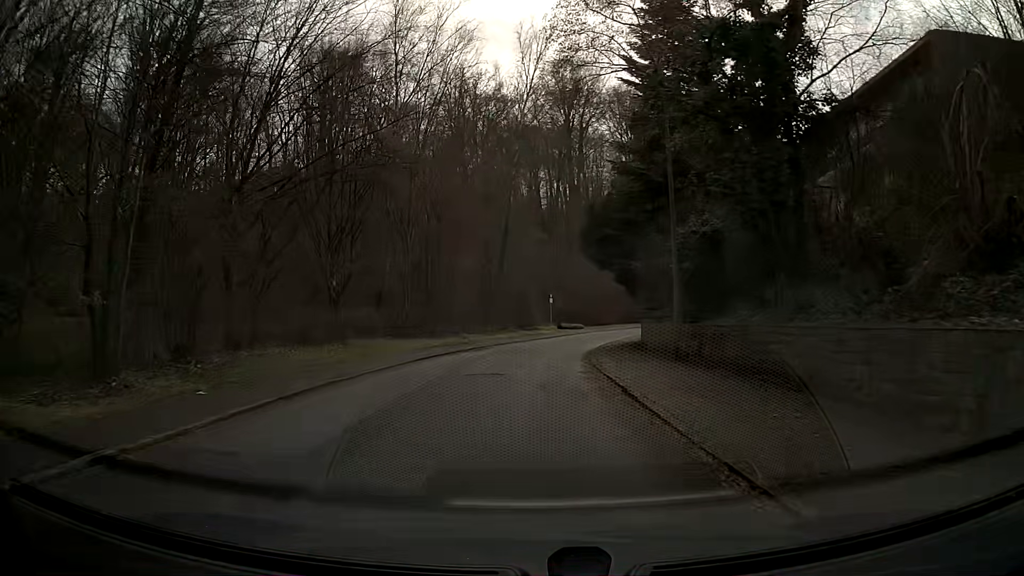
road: residential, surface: asphalt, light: Day
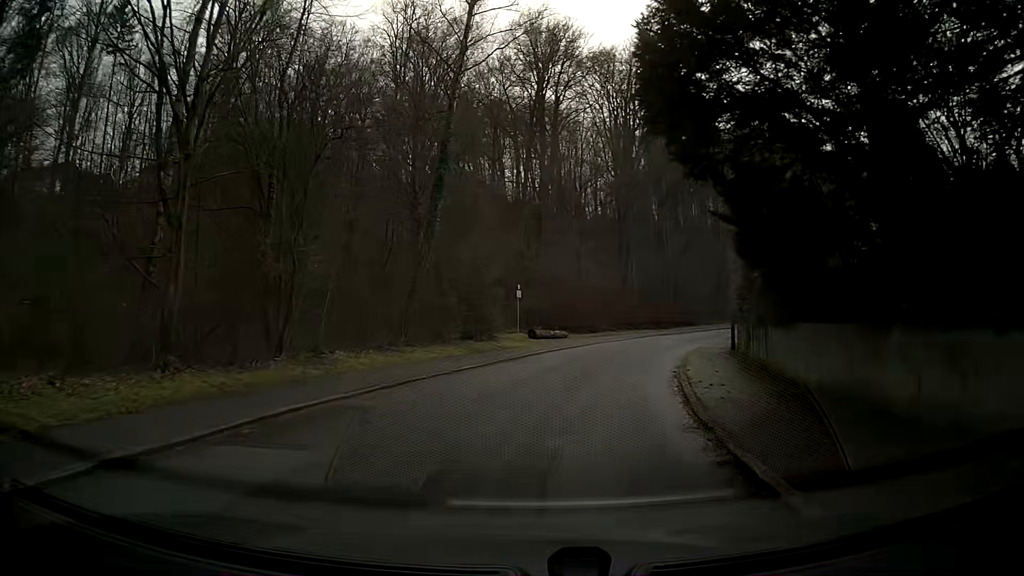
(+0.9, +22.2) m; +4°
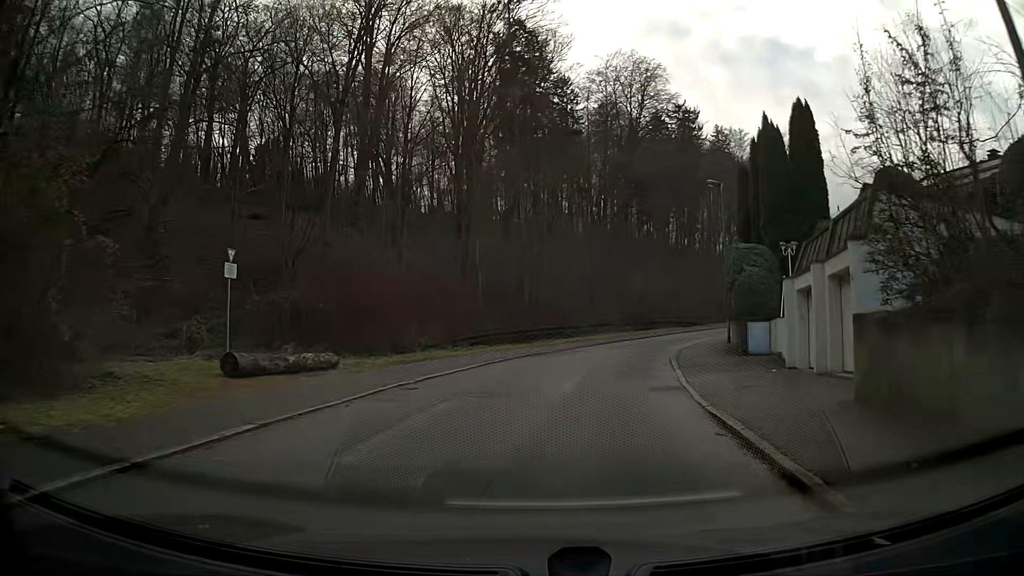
(+3.0, +22.5) m; +14°
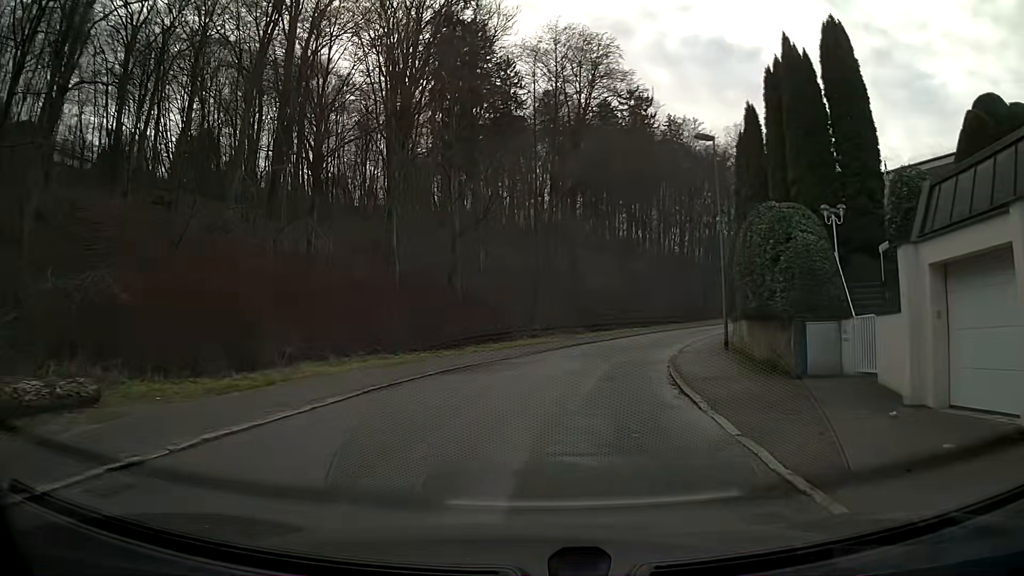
(+0.4, +9.0) m; +5°
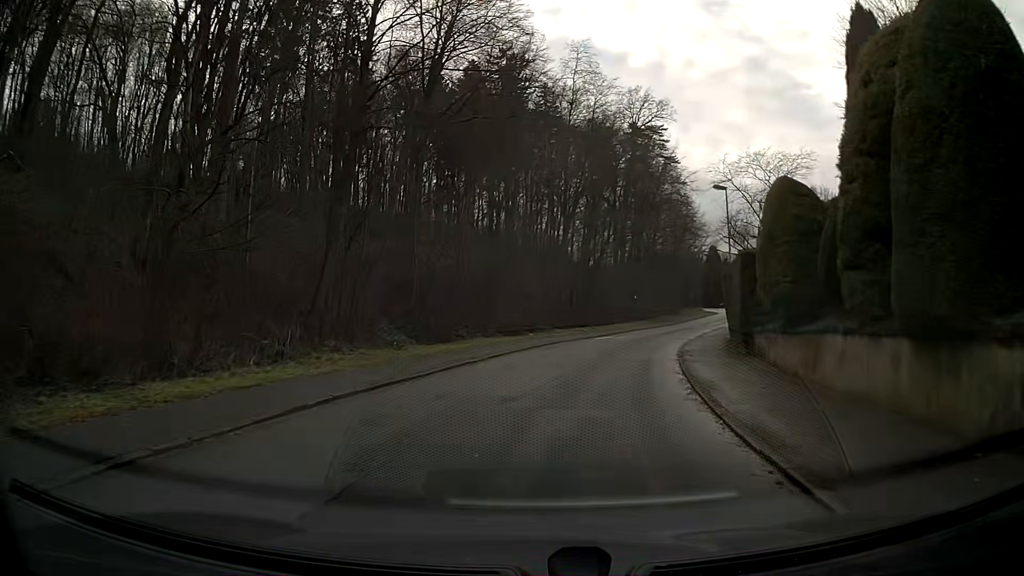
(+2.3, +22.7) m; +12°
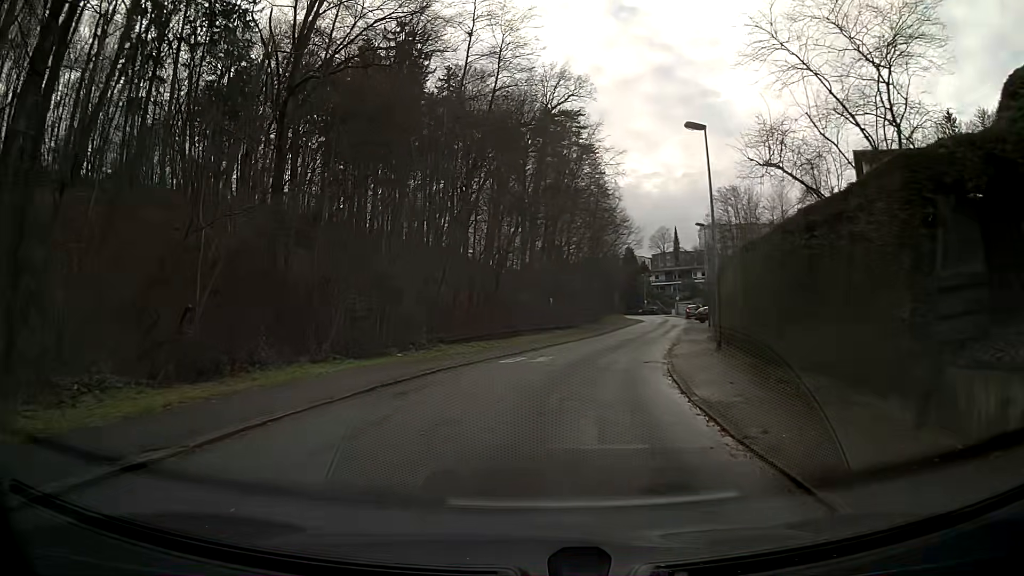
(+1.1, +13.8) m; +8°
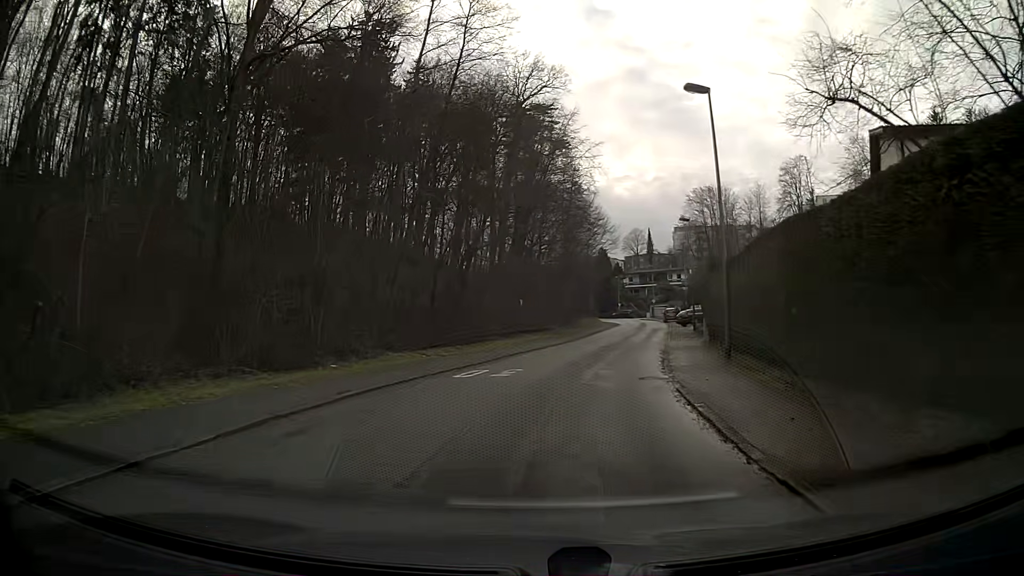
(+0.1, +4.6) m; +3°
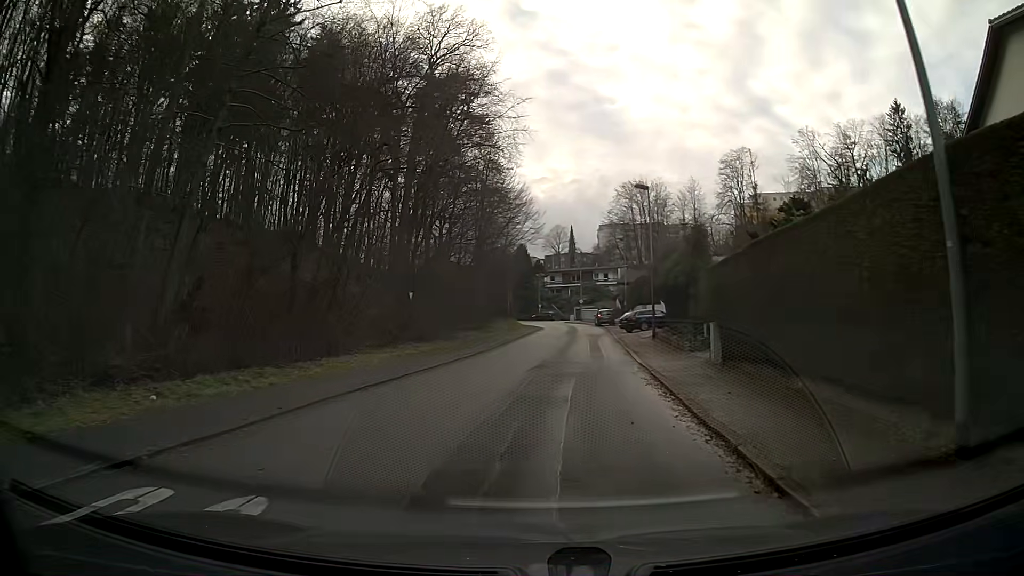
(+0.9, +13.7) m; +7°
(0, +10) (+1, +20) (+2, +30) (+2, +40) (+3, +50) (+3, +60) (+2, +70) (+2, +80) (+1, +90) (-1, +100) m
